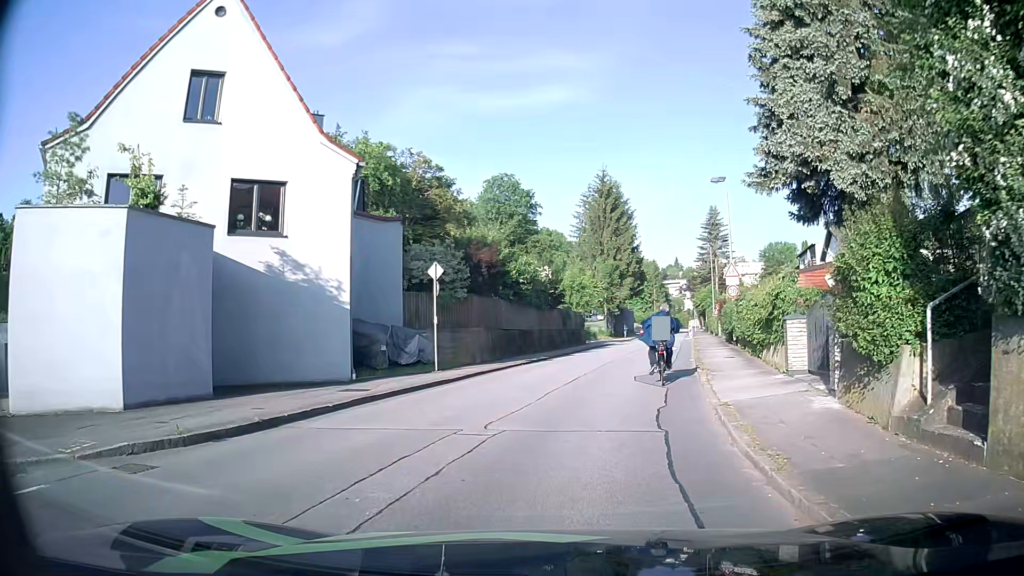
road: tertiary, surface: asphalt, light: Day
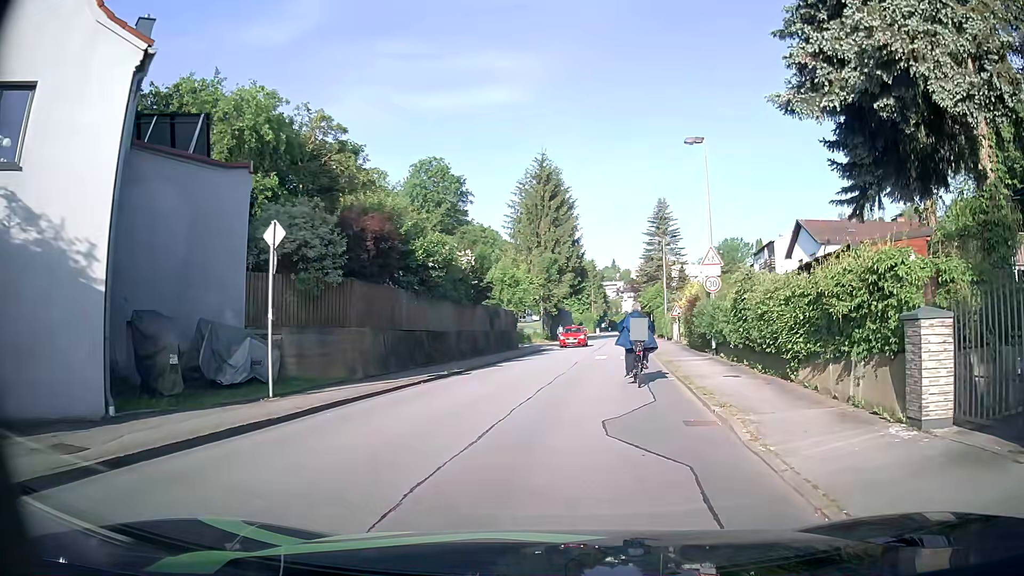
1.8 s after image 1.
(+0.5, +7.9) m; +6°
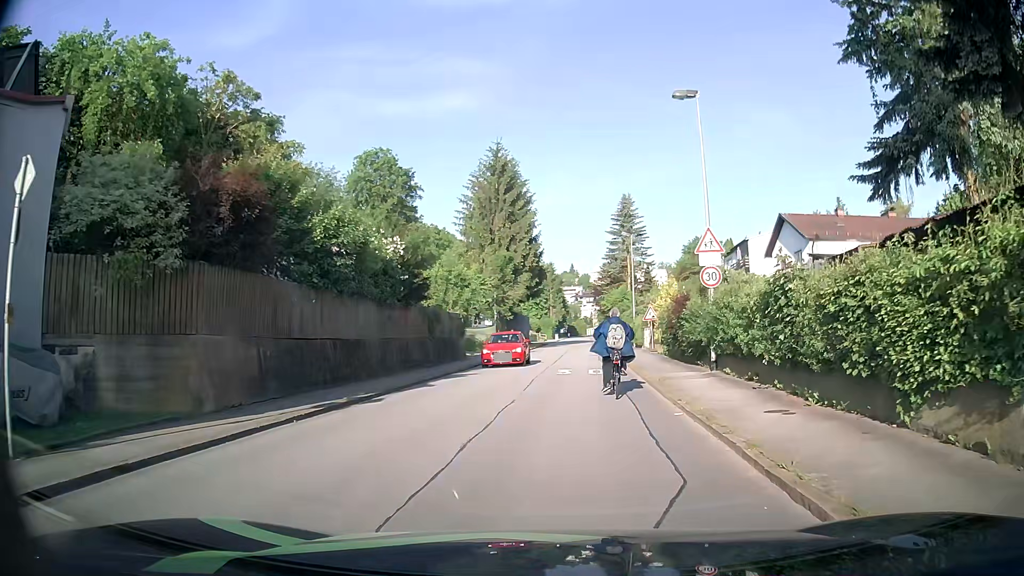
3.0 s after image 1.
(+0.2, +5.9) m; +4°
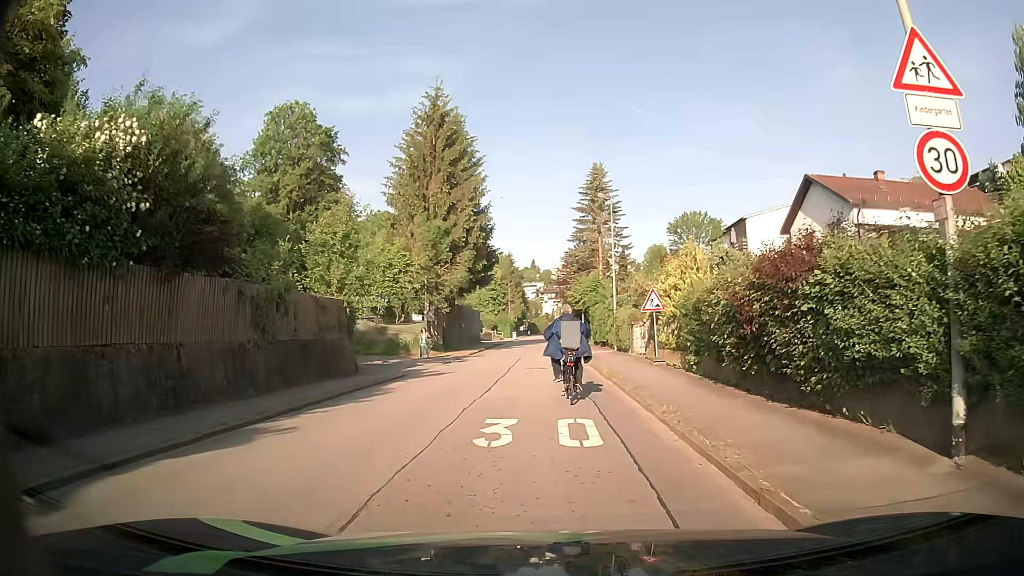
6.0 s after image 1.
(+0.4, +13.4) m; +4°
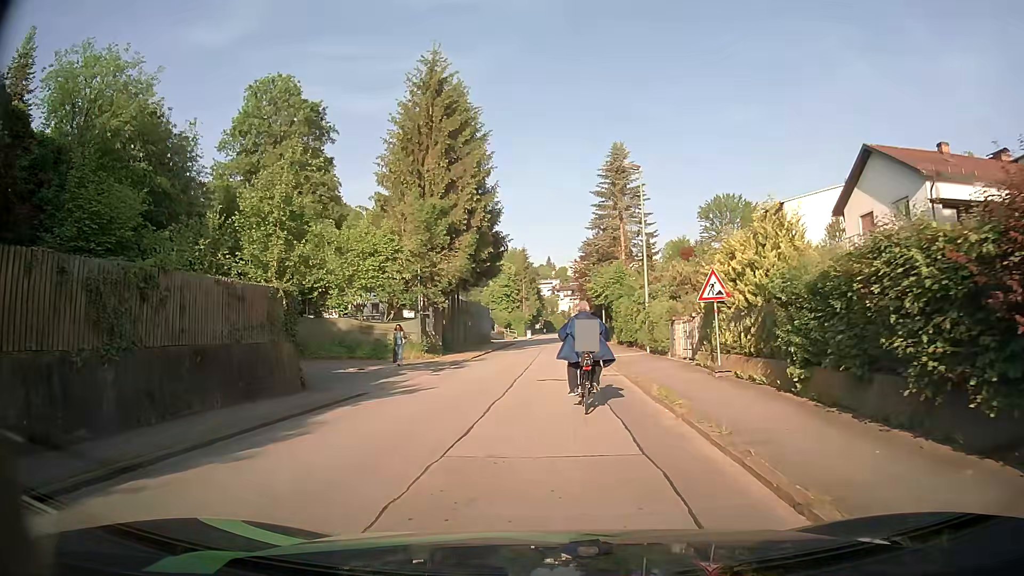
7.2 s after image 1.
(-0.2, +6.4) m; -2°
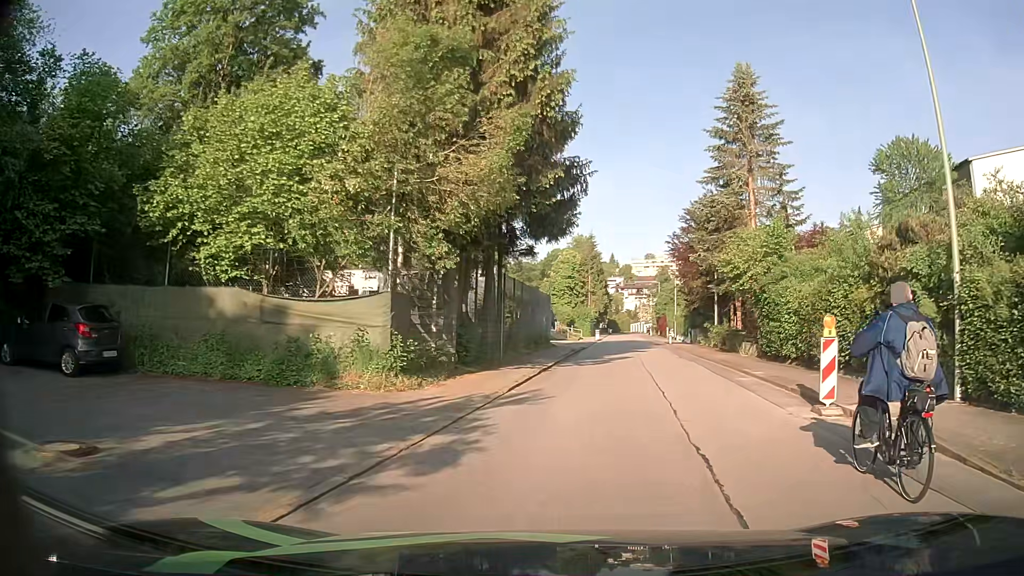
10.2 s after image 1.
(-1.8, +18.7) m; -6°
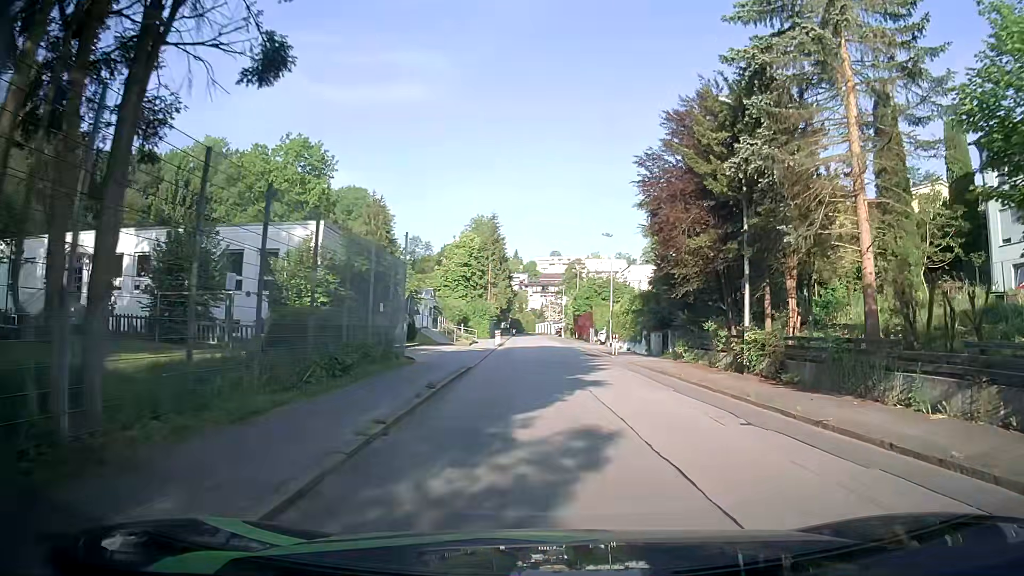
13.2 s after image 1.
(+1.5, +21.7) m; +9°
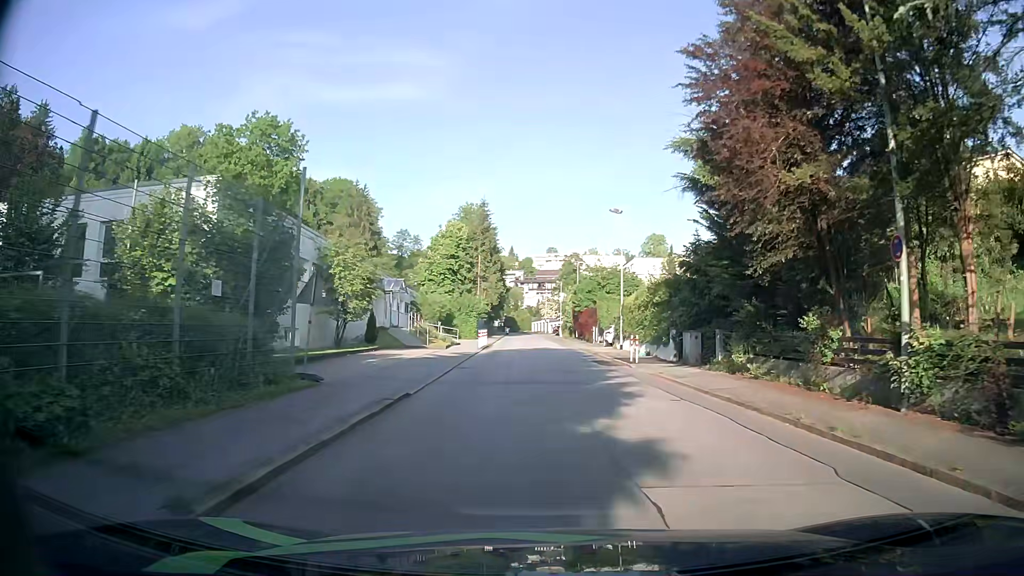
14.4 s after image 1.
(0.0, +9.5) m; -1°
(0, +10) (0, +20) (+1, +30) (+1, +40) (+1, +50) (+1, +60) (+1, +70) (+1, +80) (+1, +90) (+1, +100) m
